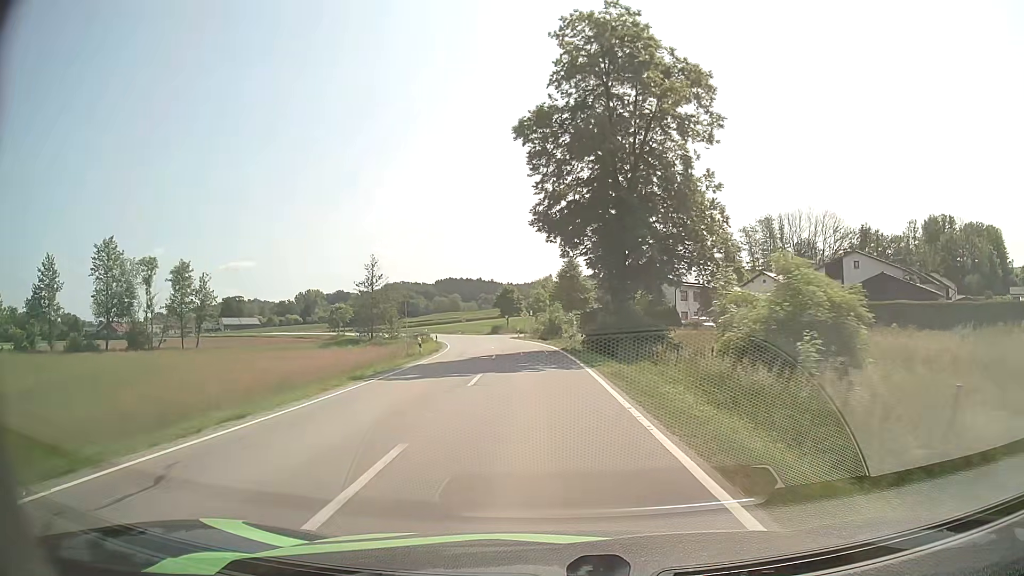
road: secondary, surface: asphalt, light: Day
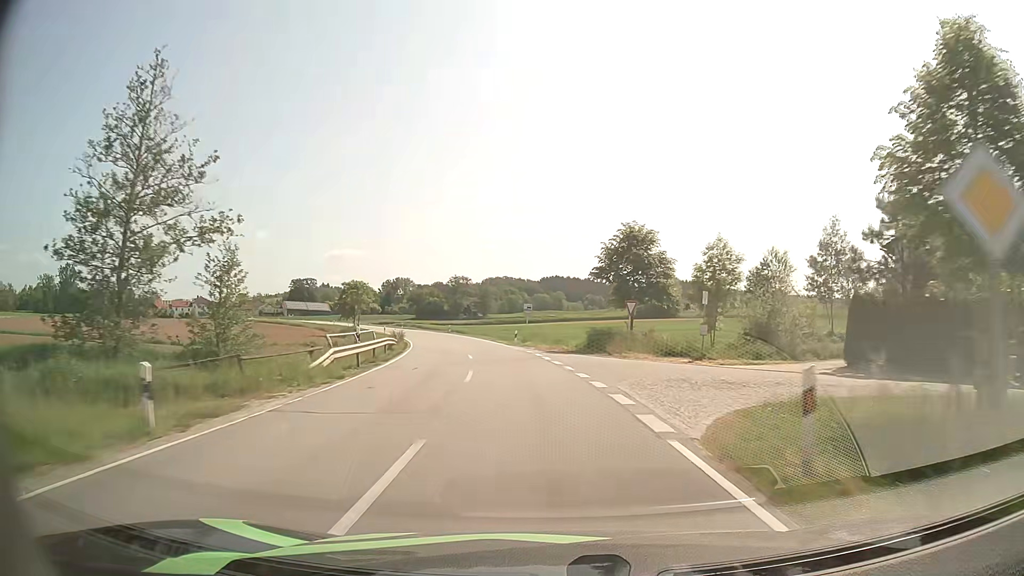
(-3.9, +56.6) m; -9°
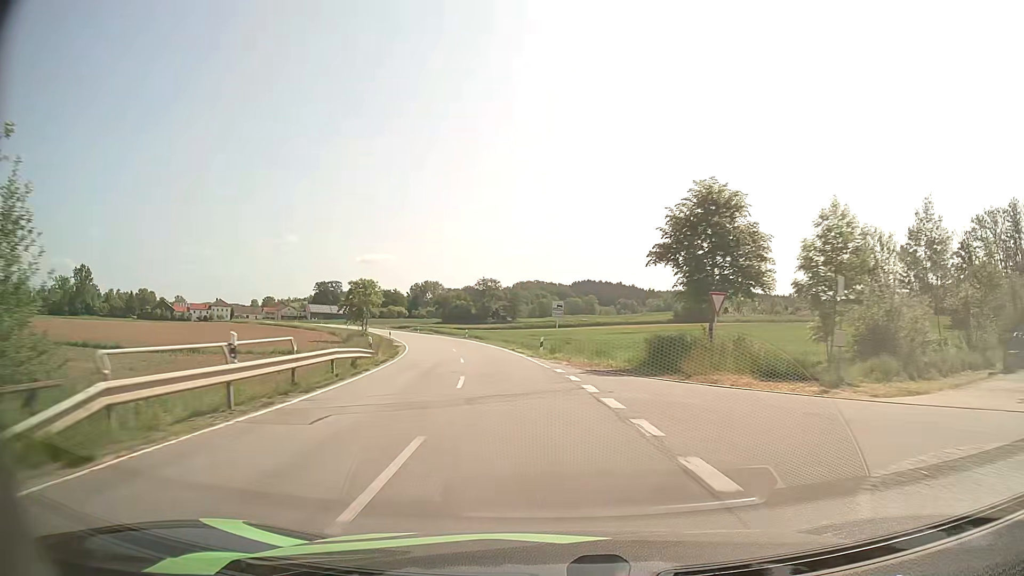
(-0.2, +11.6) m; -3°
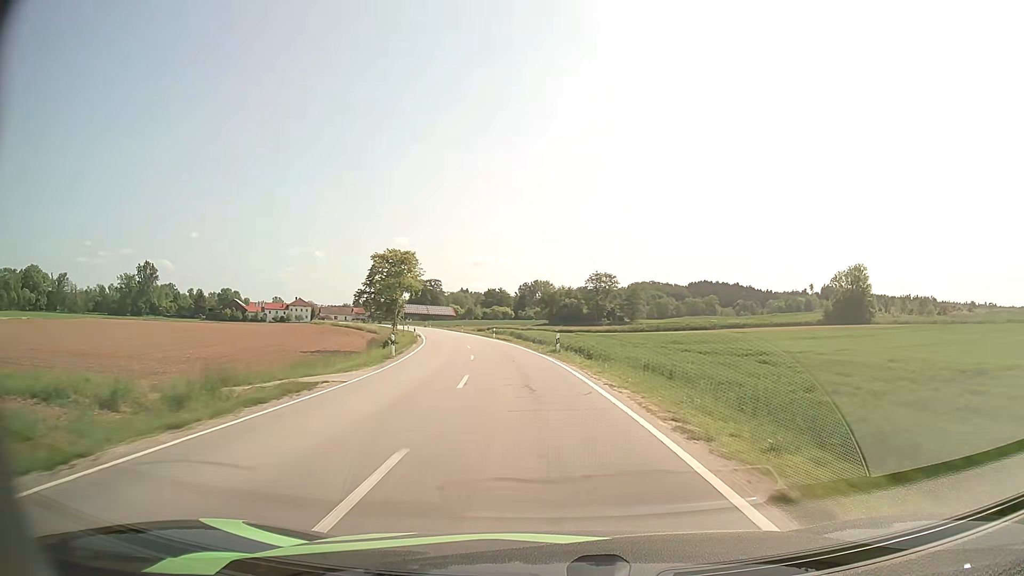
(-3.0, +35.1) m; -10°
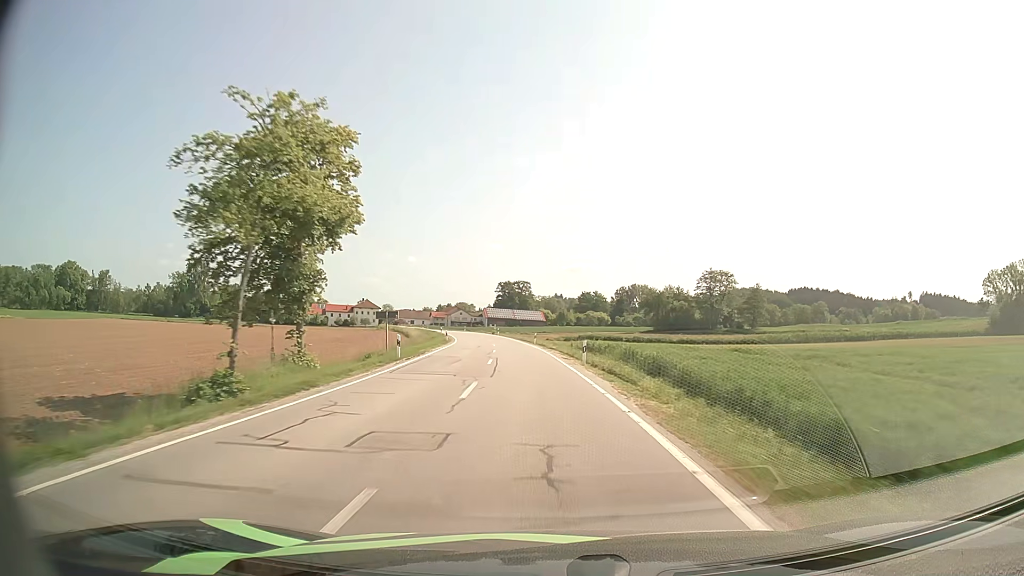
(-2.6, +36.1) m; -8°
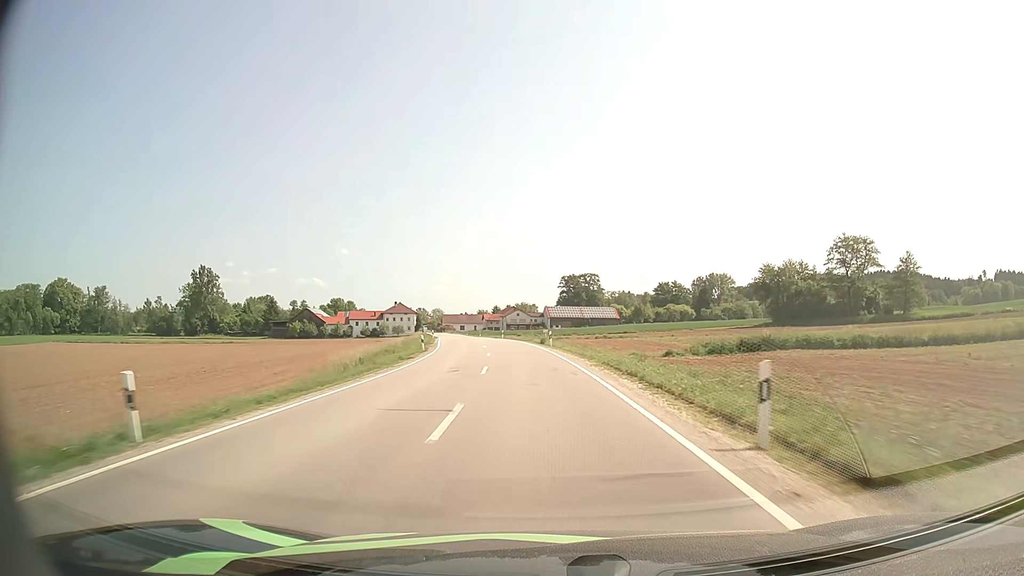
(-3.0, +50.7) m; -6°
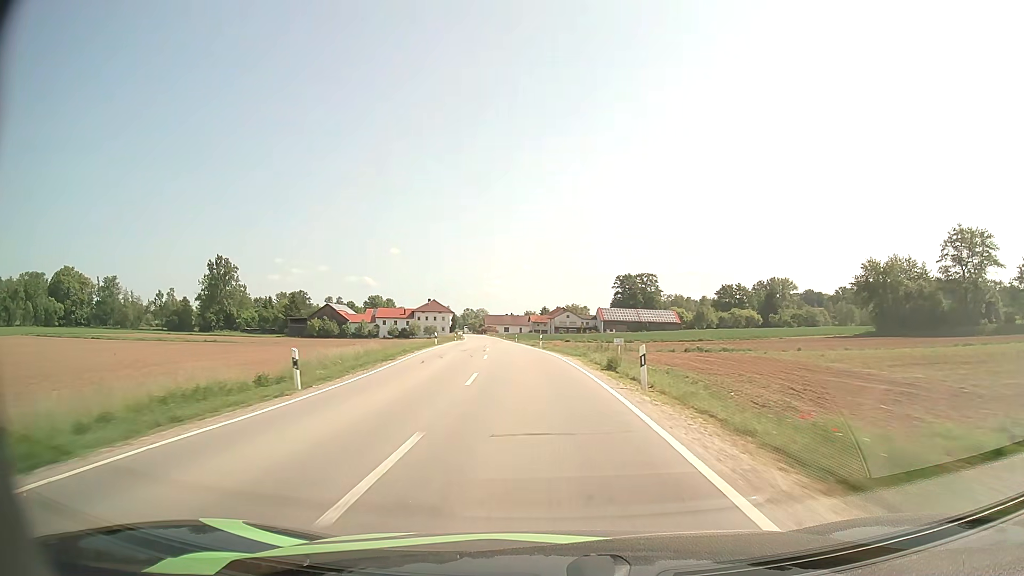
(-0.7, +26.3) m; -4°
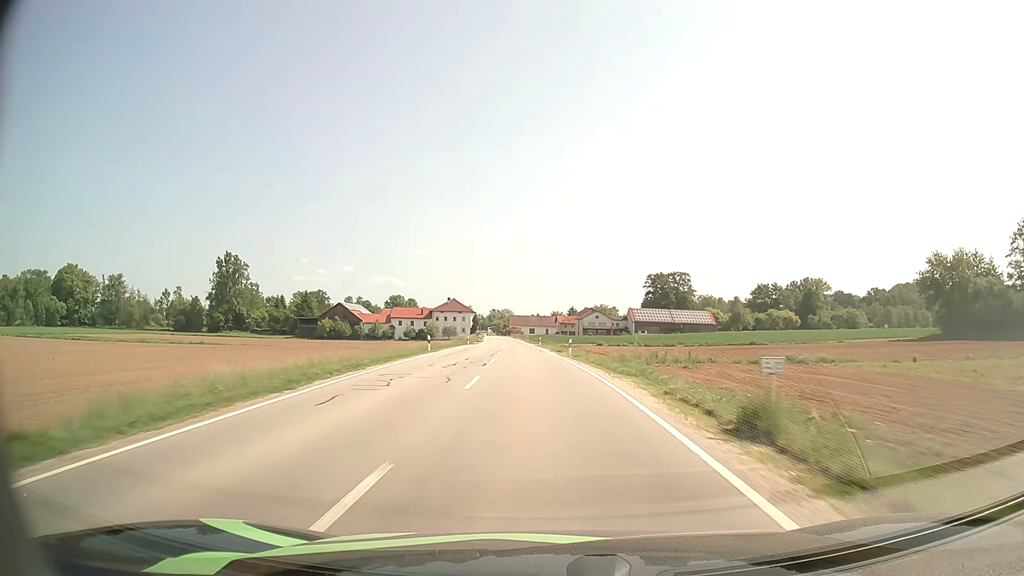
(-0.3, +13.3) m; -2°
(0, +10) (0, +20) (-1, +30) (-1, +40) (-2, +50) (-3, +60) (-3, +70) (-4, +80) (-5, +90) (-6, +100) m
